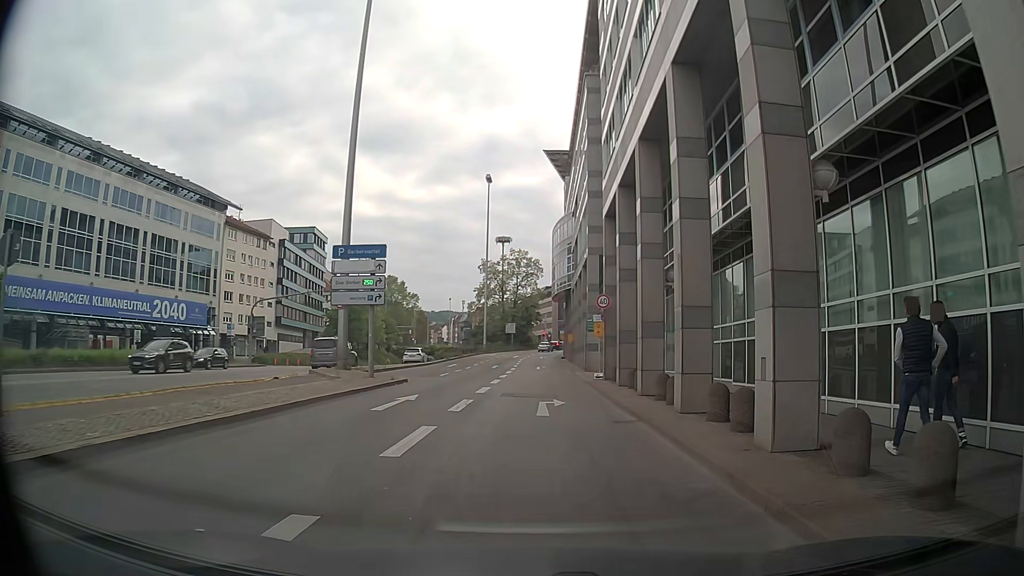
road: primary_link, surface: asphalt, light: Day
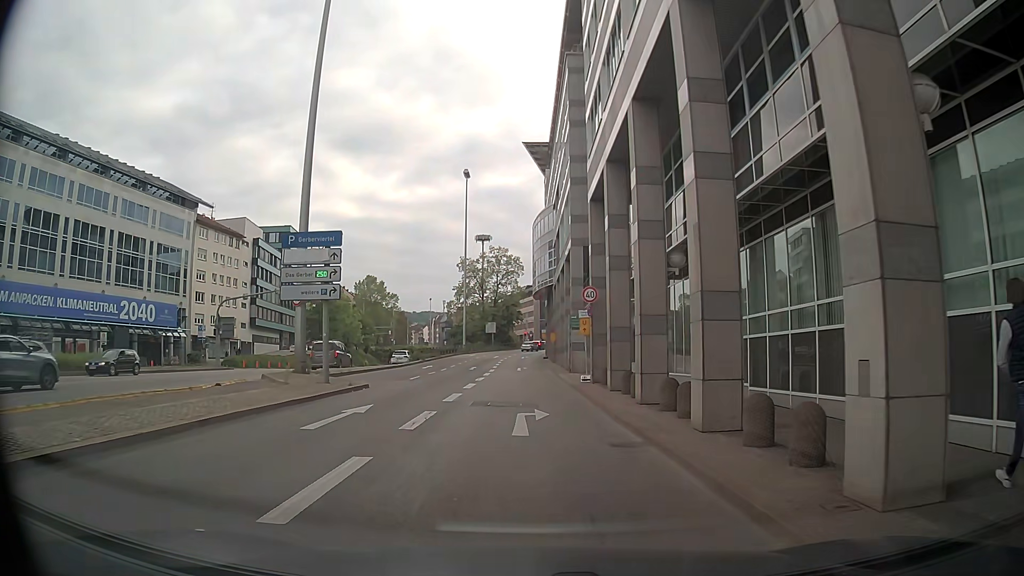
(+0.1, +3.3) m; +2°
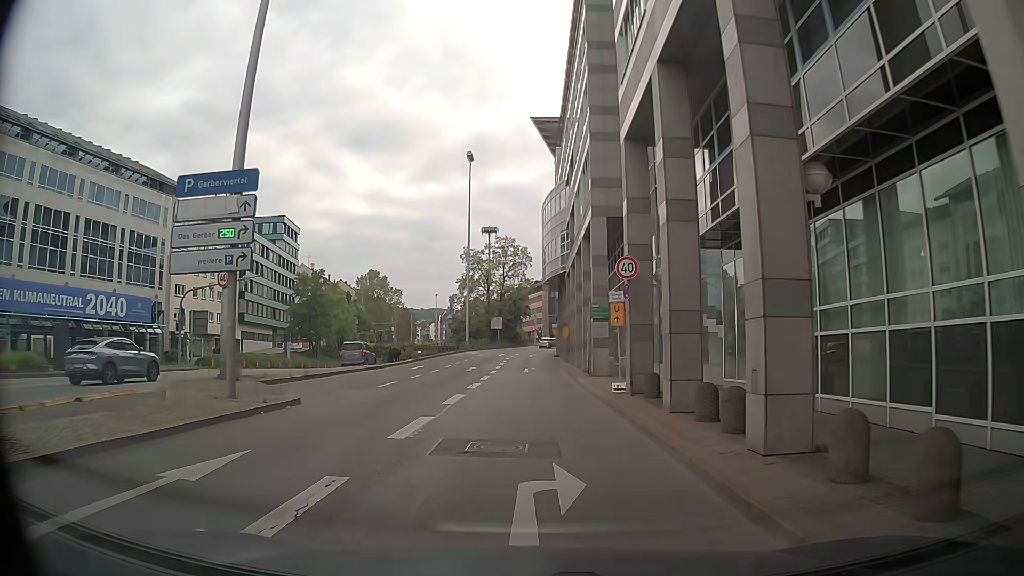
(-0.2, +7.8) m; -1°
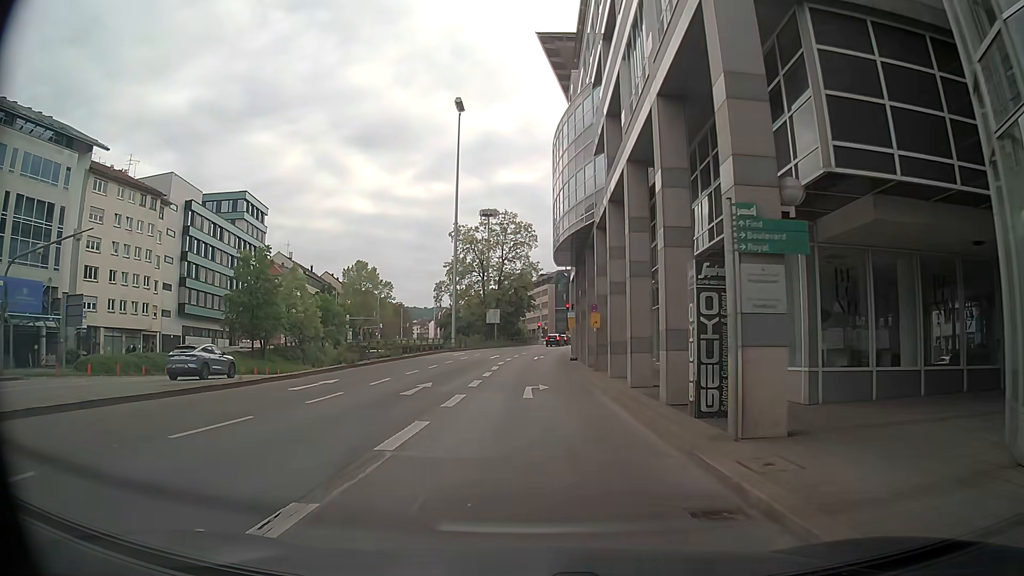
(-0.5, +20.0) m; -1°
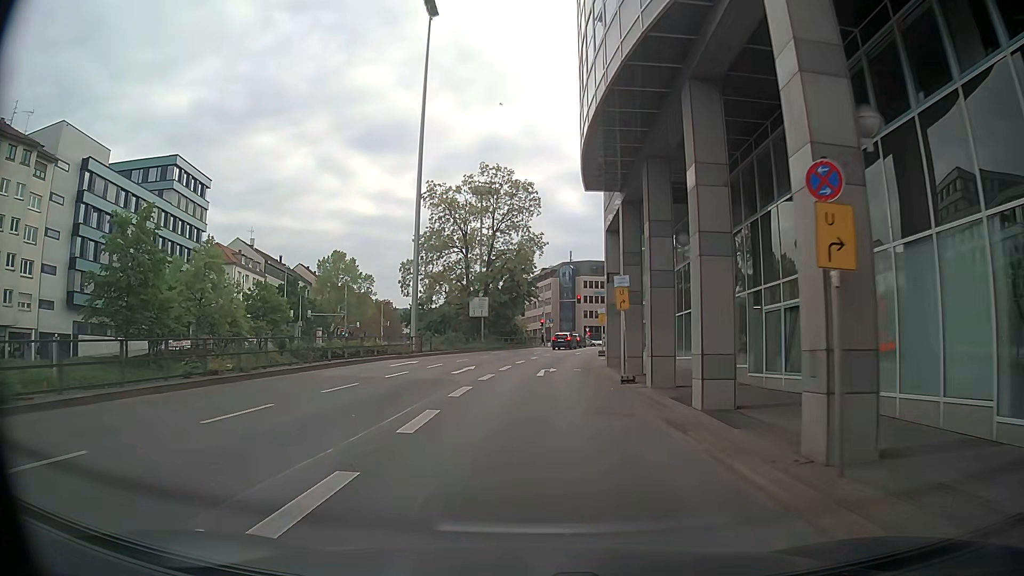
(-0.1, +23.3) m; 0°
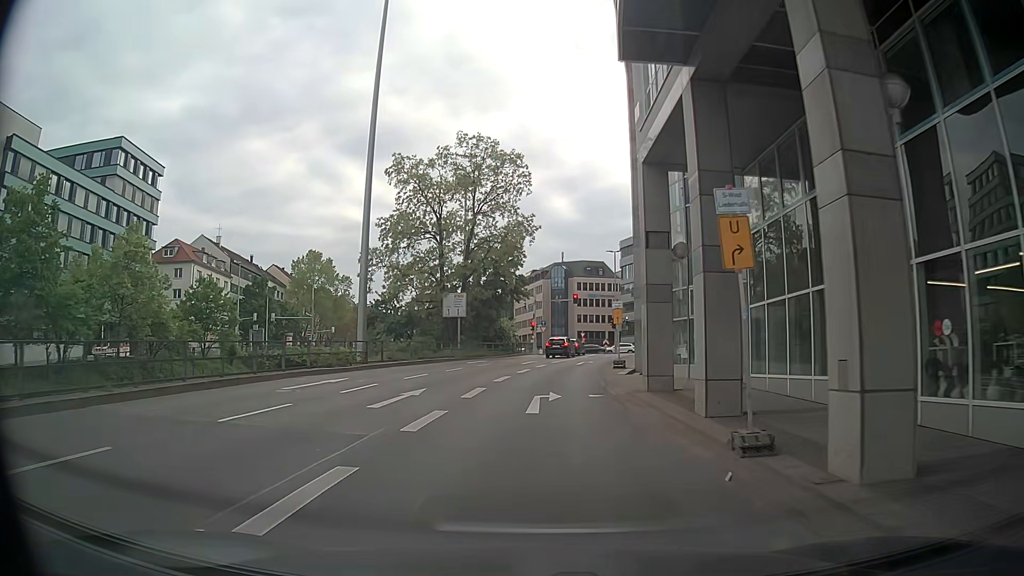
(0.0, +11.4) m; 0°
